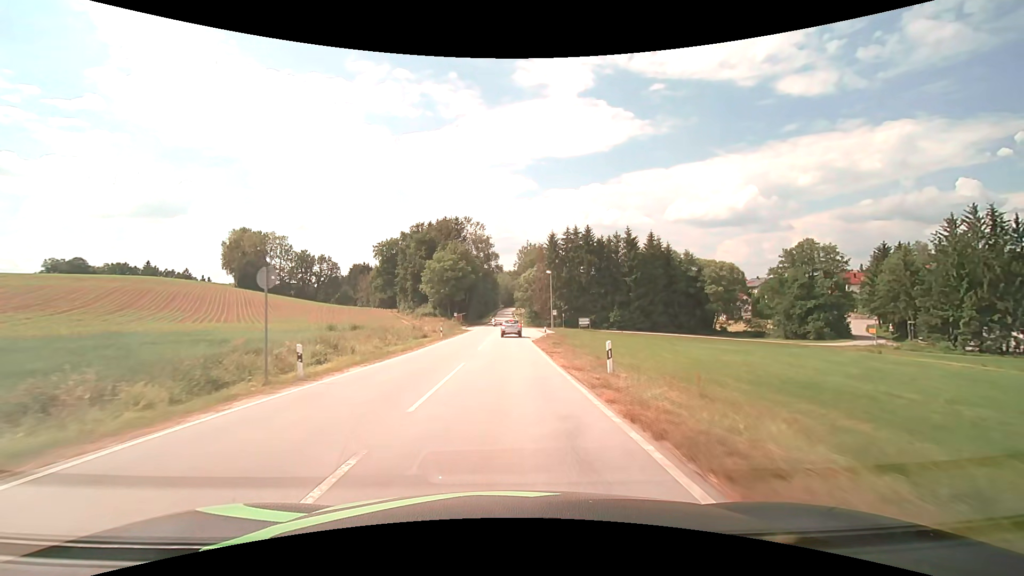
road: secondary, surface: asphalt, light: Day
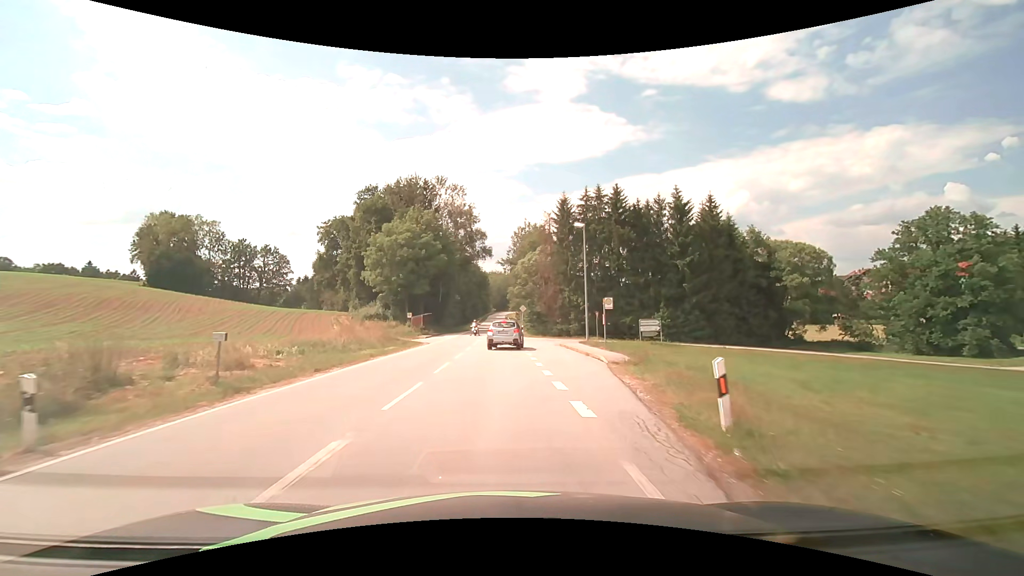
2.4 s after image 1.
(+0.4, +35.4) m; +1°
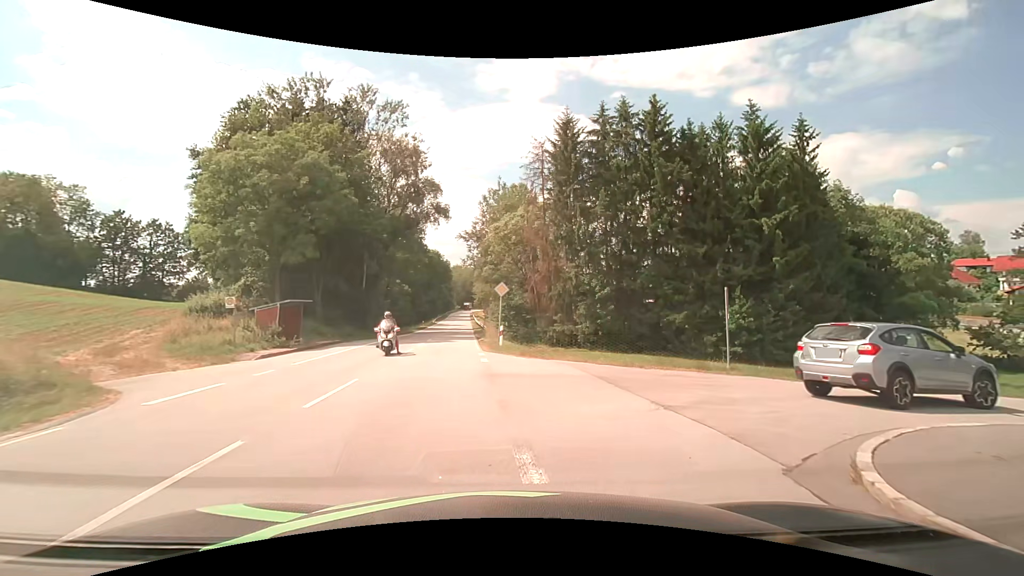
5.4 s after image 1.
(0.0, +29.3) m; +2°
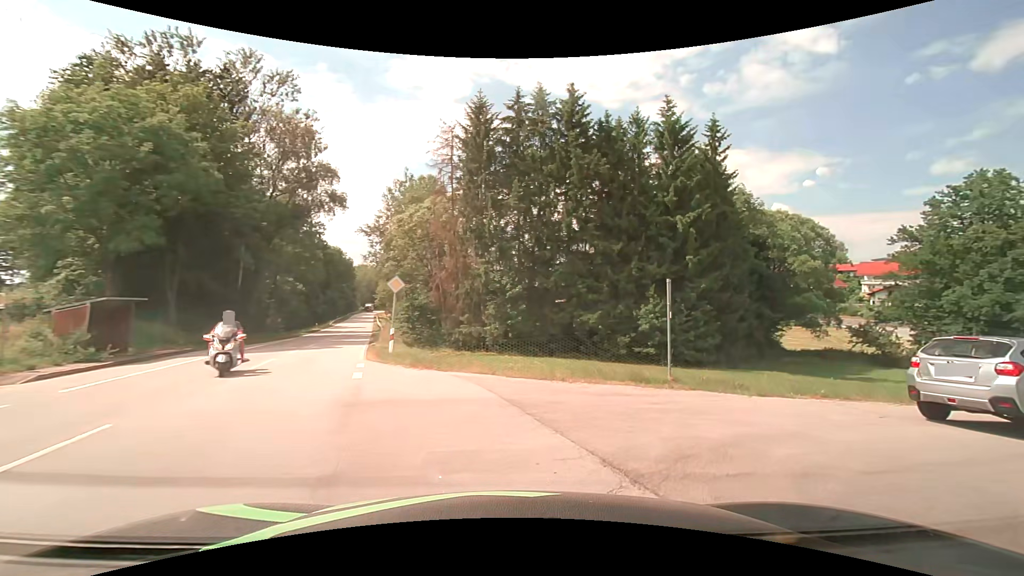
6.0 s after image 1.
(+0.3, +3.7) m; +11°
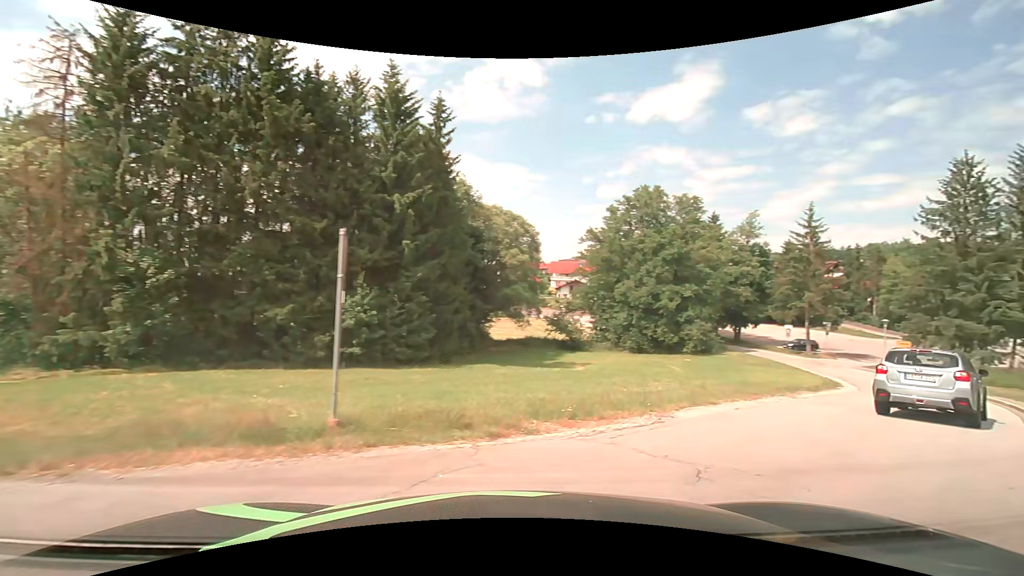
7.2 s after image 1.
(+1.5, +5.9) m; +30°
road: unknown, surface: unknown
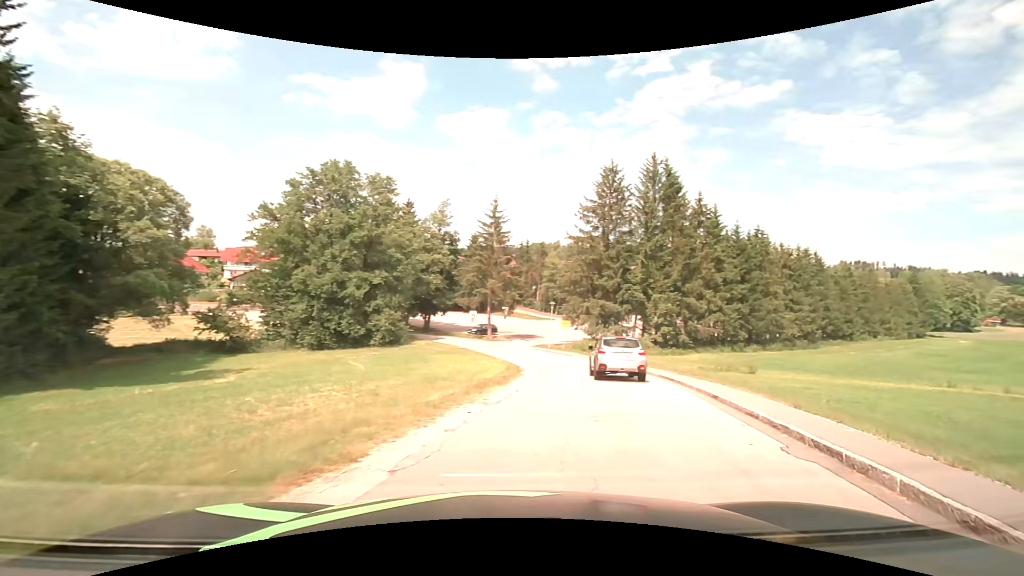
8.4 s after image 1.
(+2.0, +6.2) m; +35°
(+1, +10) (+3, +20) (+4, +30) (+3, +40) (+1, +49) (-3, +58) (-9, +66) (-17, +73) (-24, +80) (-32, +86) m
